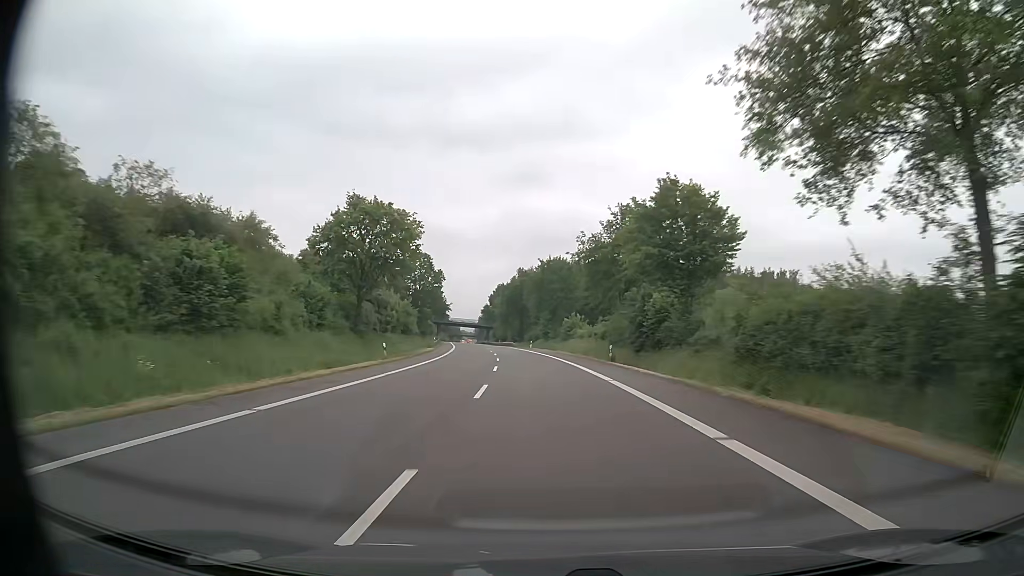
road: primary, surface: asphalt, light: Day
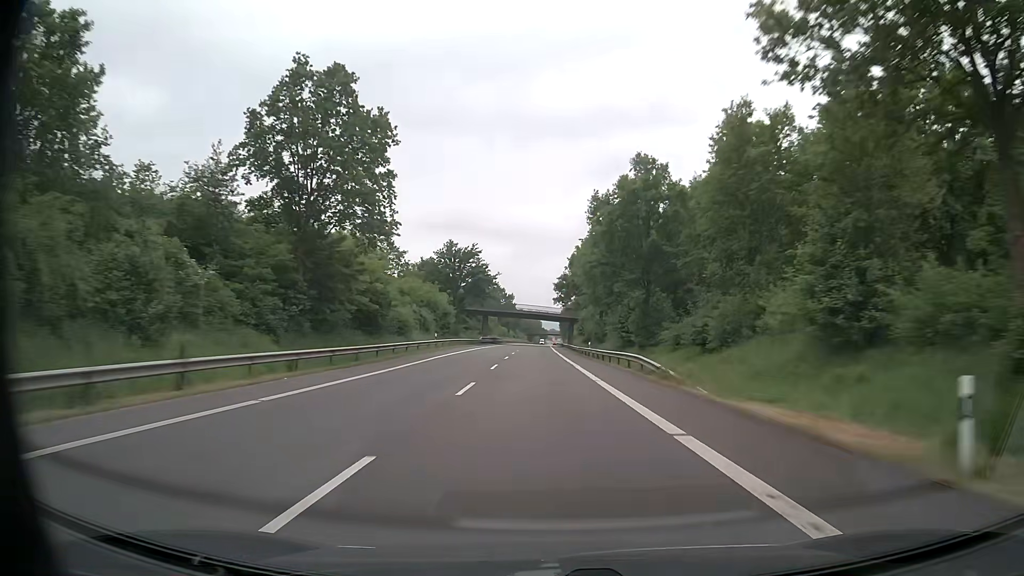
(-5.6, +83.1) m; -8°
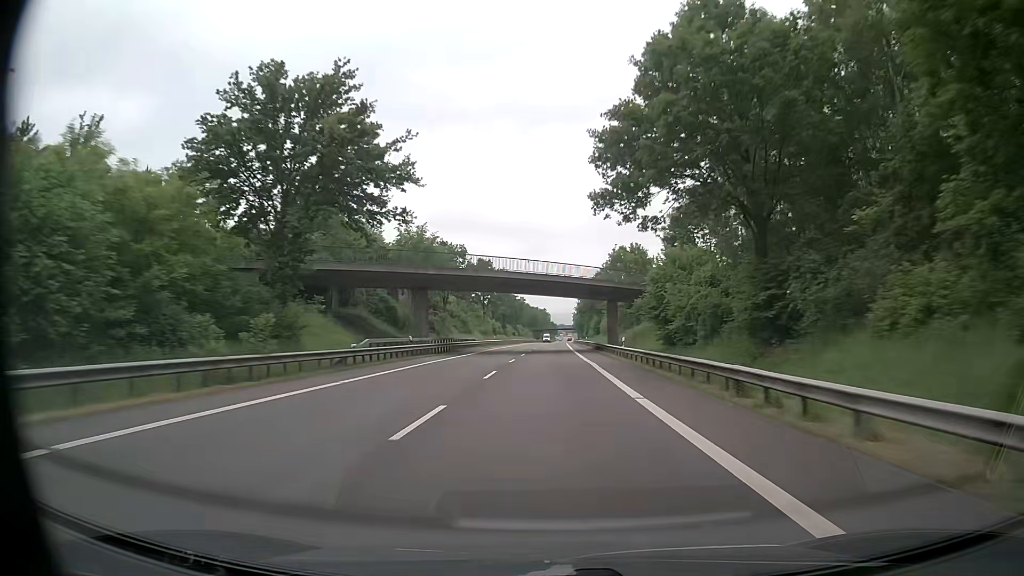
(-1.1, +66.7) m; -1°
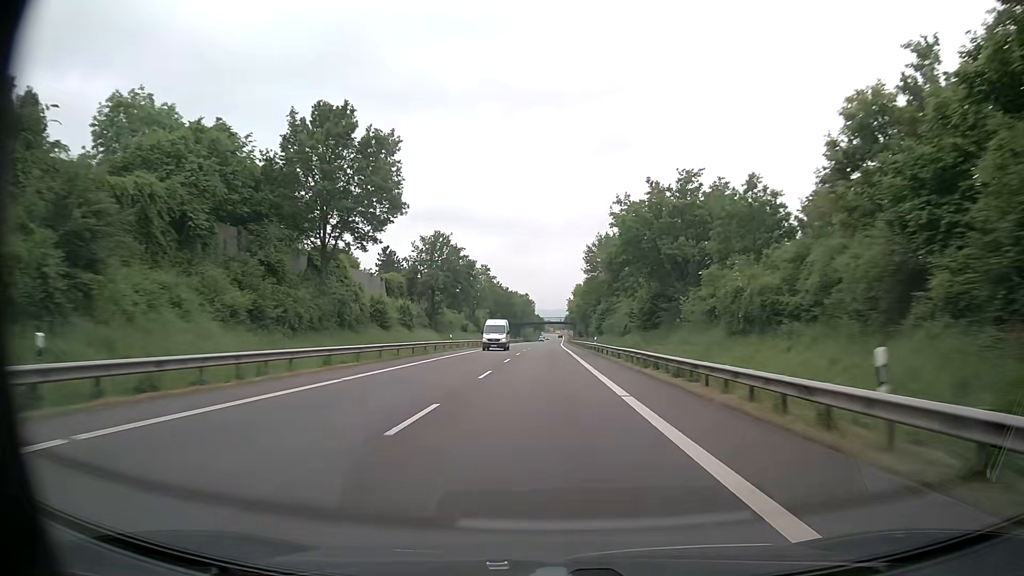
(+0.5, +83.4) m; +1°
